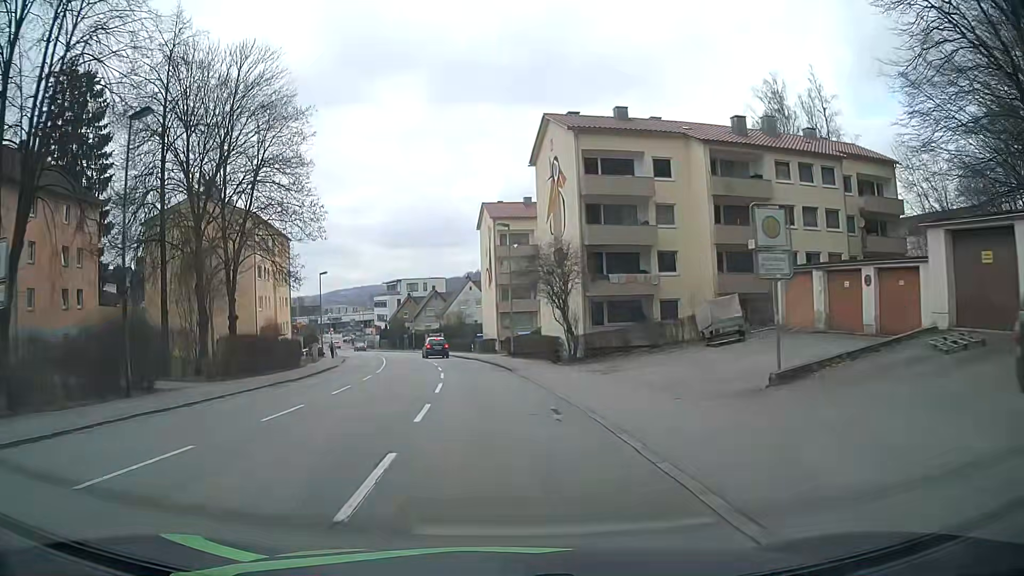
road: tertiary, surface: asphalt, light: Day
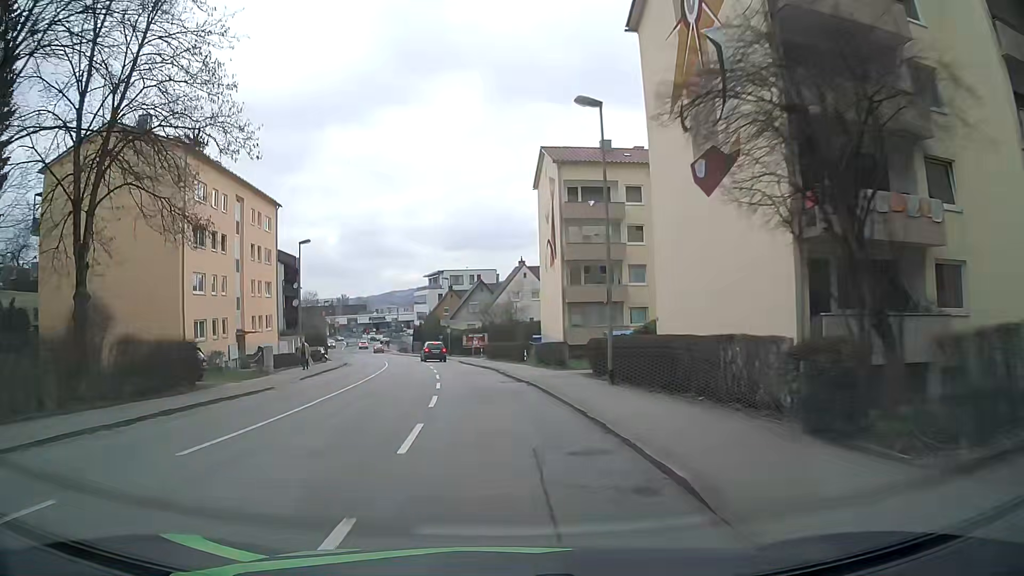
(-0.9, +21.9) m; -5°
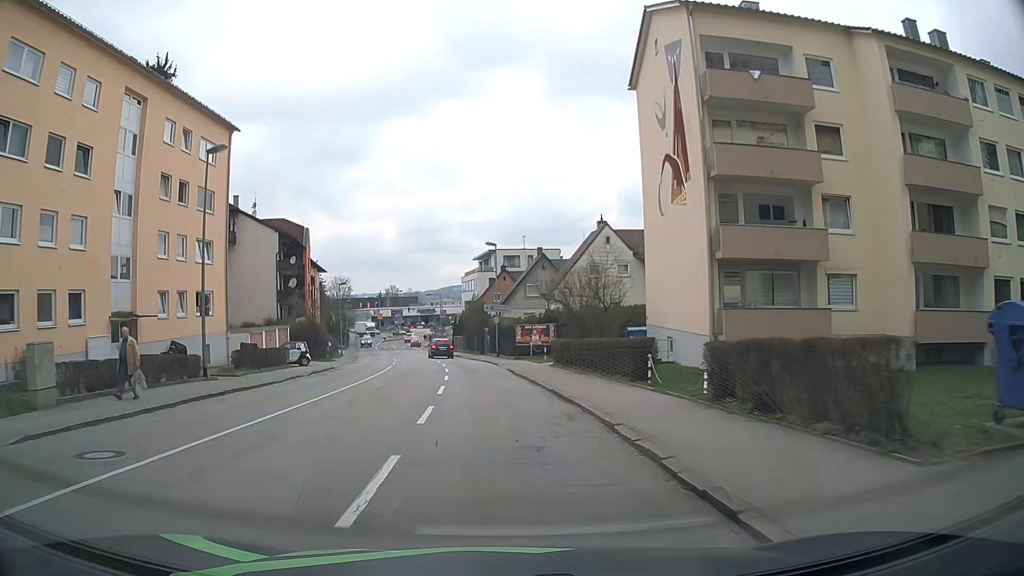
(-1.1, +21.7) m; -6°
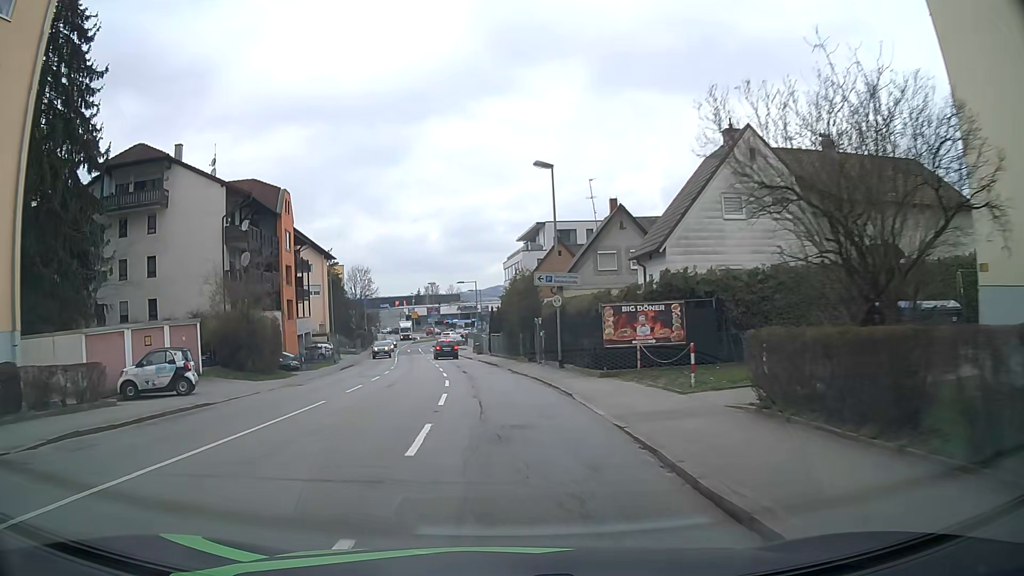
(-0.7, +21.6) m; -4°
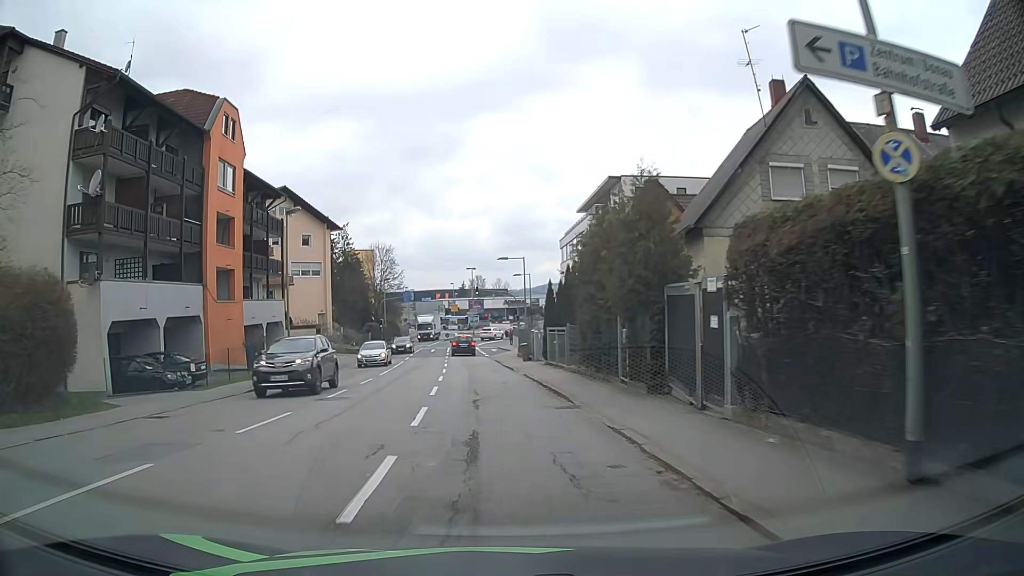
(-0.6, +21.4) m; -4°
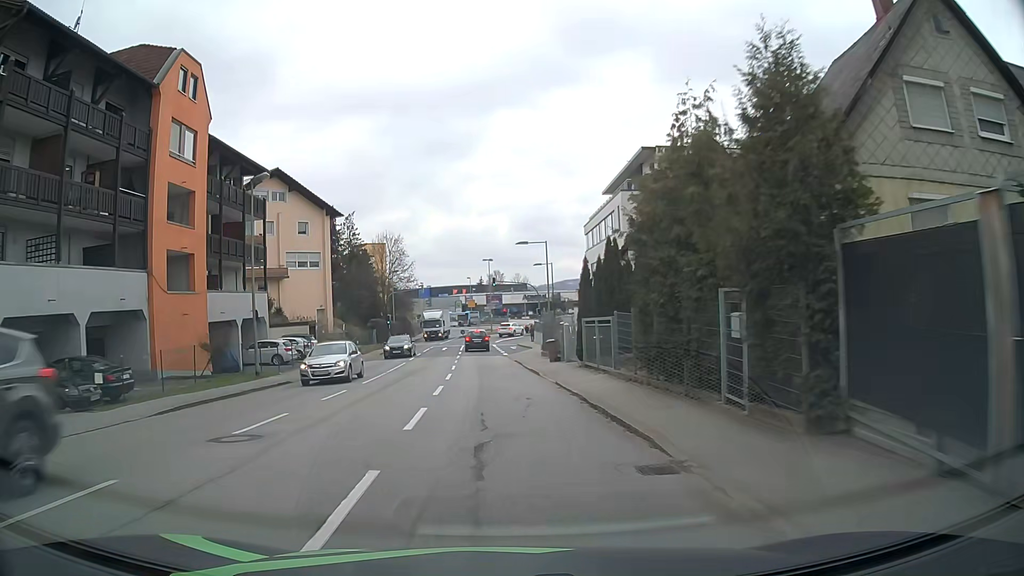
(-0.1, +7.1) m; -2°
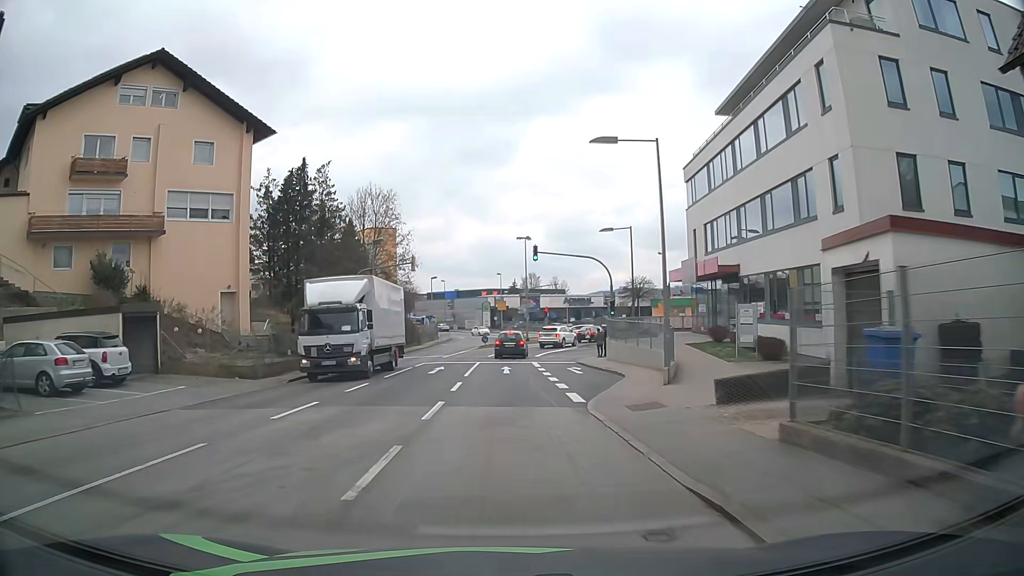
(-1.0, +28.1) m; -4°
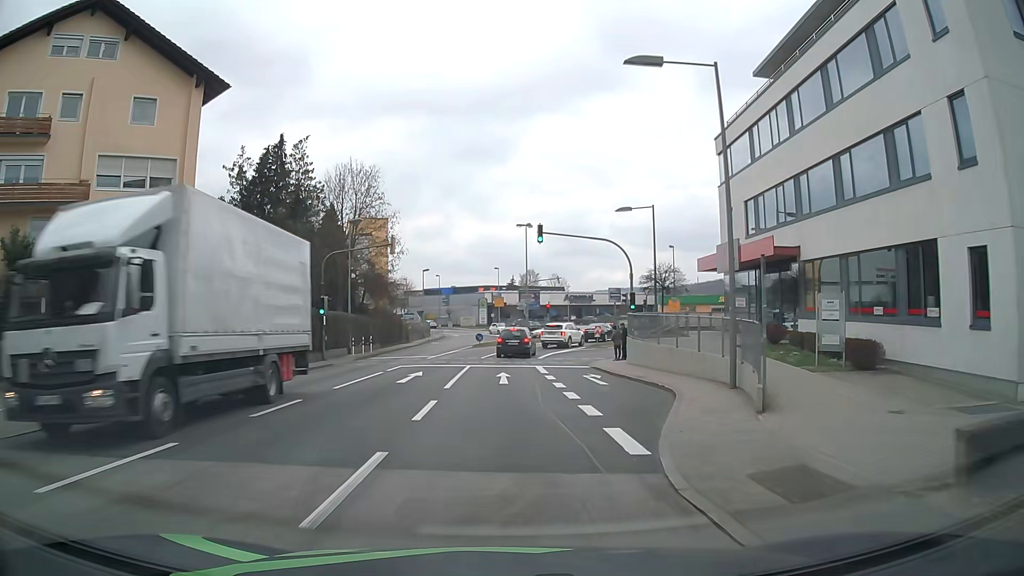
(+0.1, +6.8) m; +1°
(0, +10) (+1, +20) (+1, +30) (+5, +39) (+13, +44) (+23, +42) (+30, +36) (+38, +30) (+46, +23) (+54, +17) m
